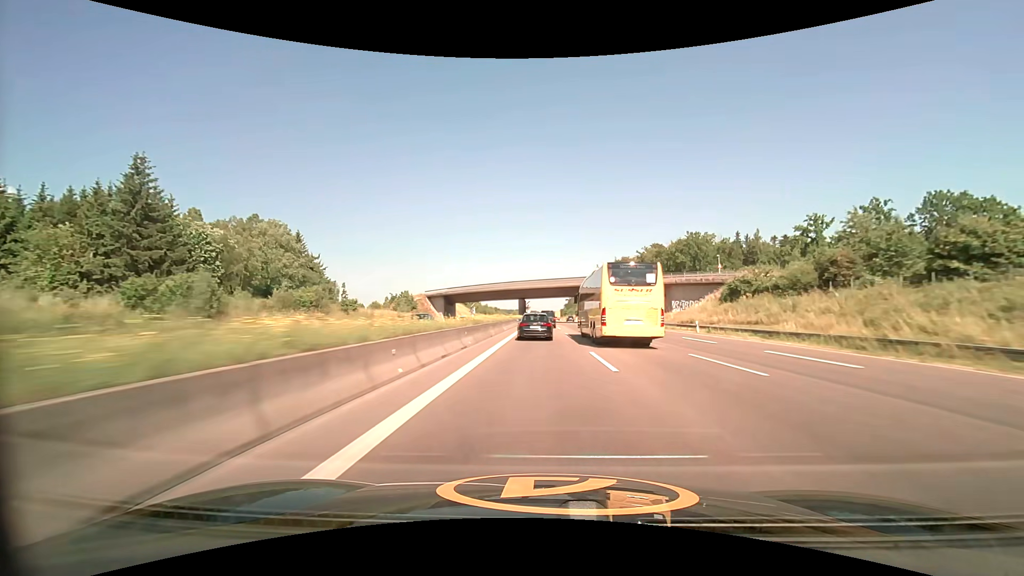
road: motorway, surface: asphalt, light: Day
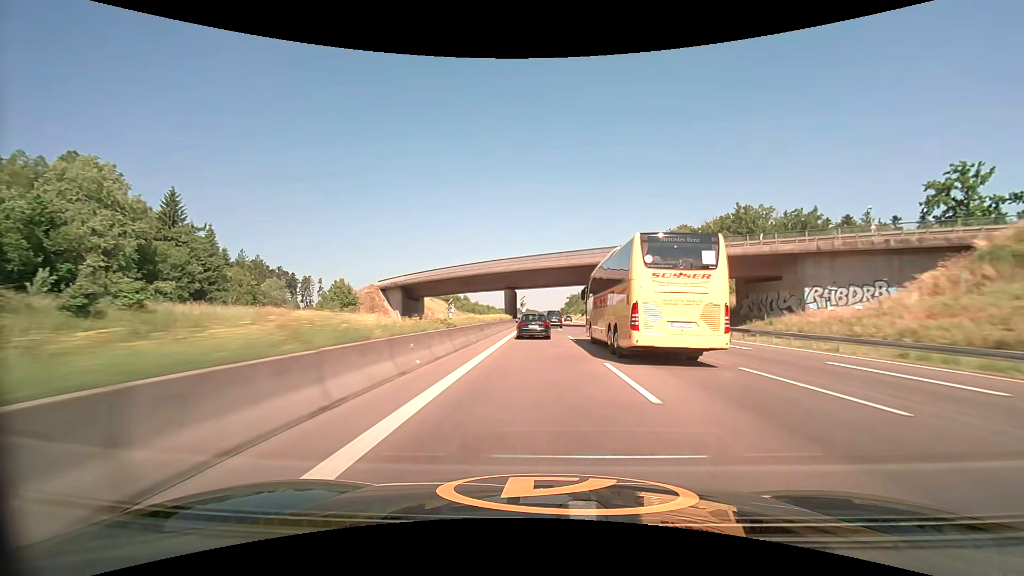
(0.0, +40.4) m; 0°
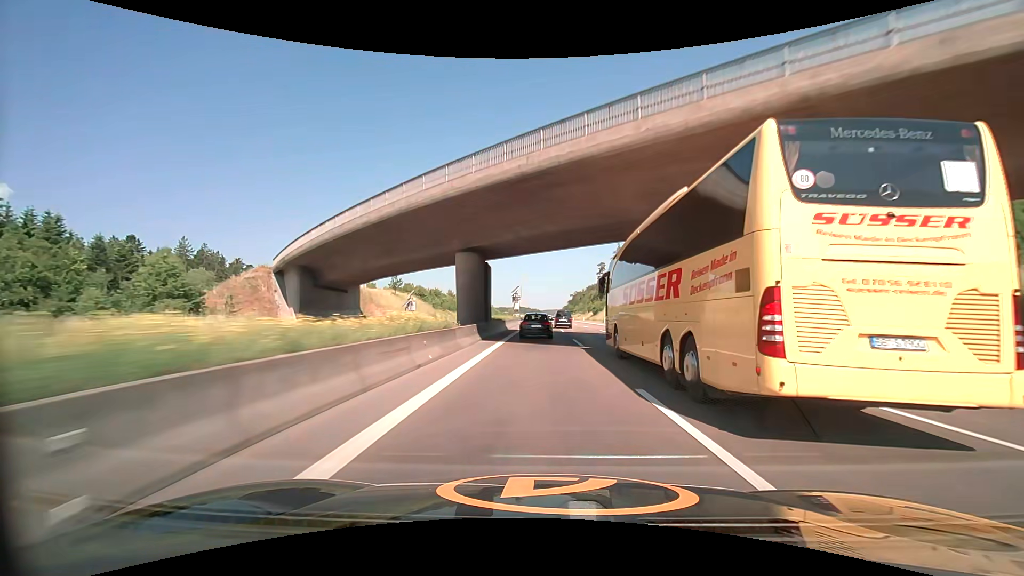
(0.0, +40.7) m; 0°
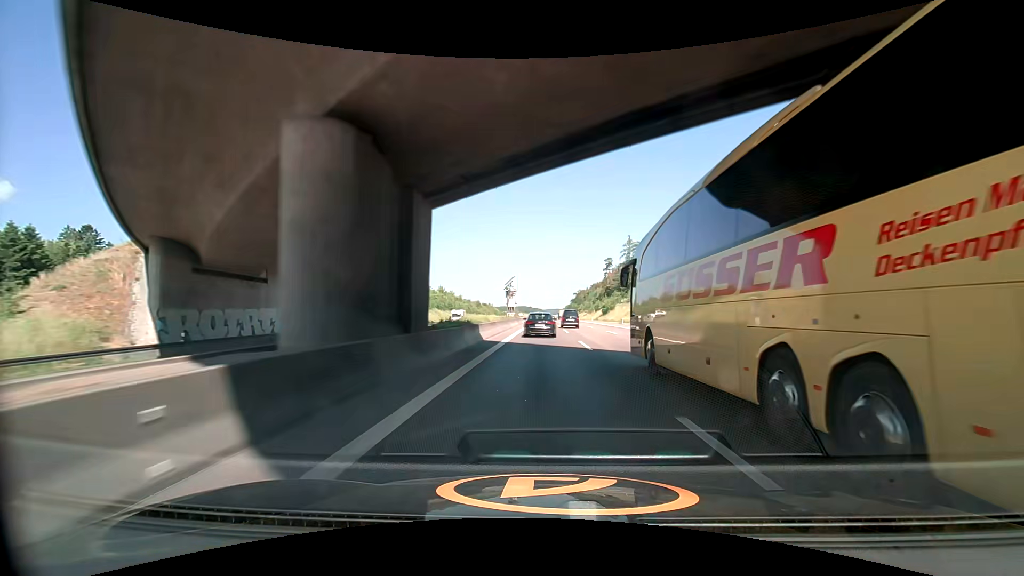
(-0.1, +20.4) m; -1°
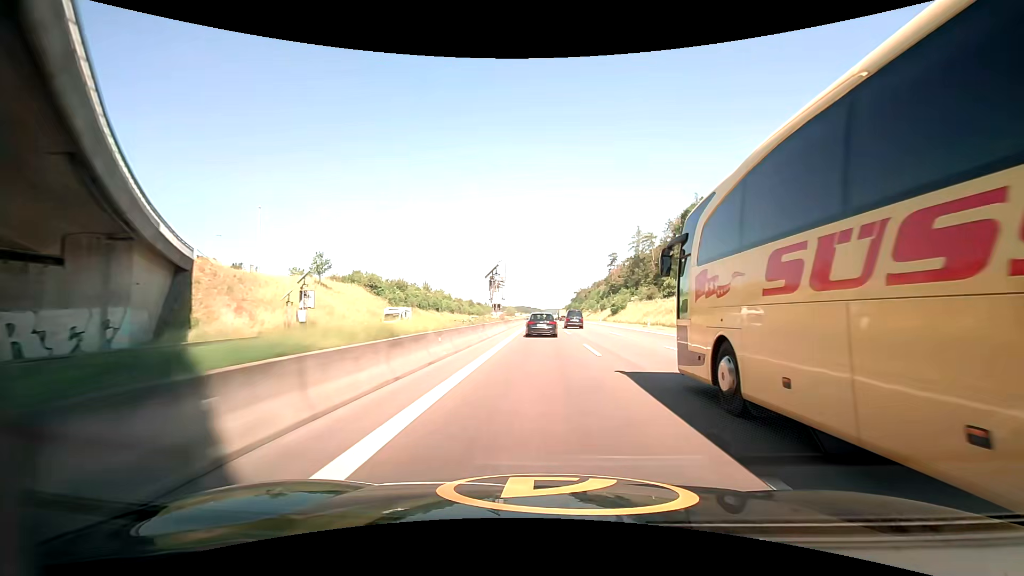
(+0.1, +20.5) m; 0°
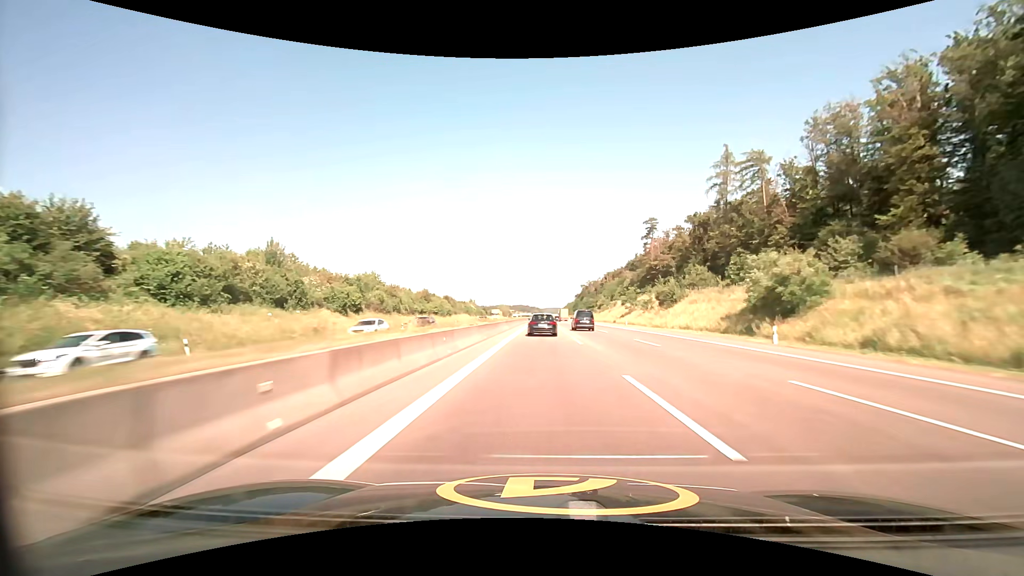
(+0.4, +83.5) m; 0°
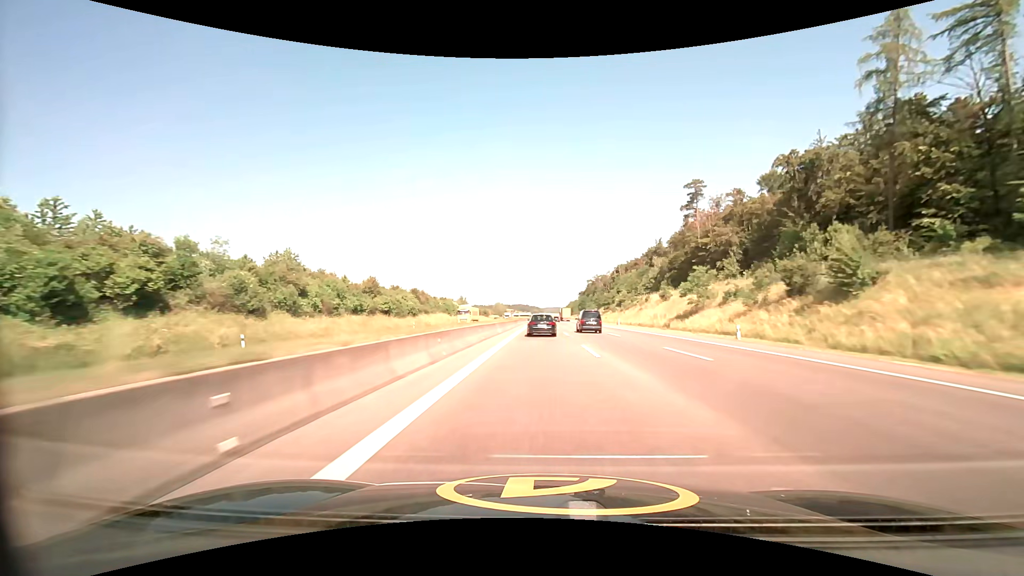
(0.0, +43.0) m; 0°
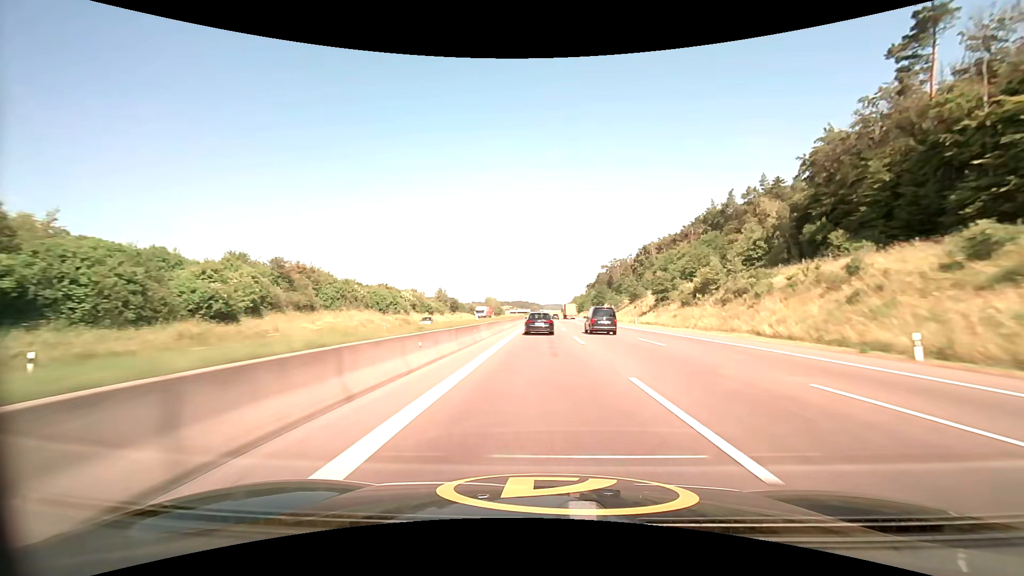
(+0.1, +65.7) m; 0°
(0, +10) (0, +20) (0, +30) (0, +40) (0, +50) (0, +60) (0, +70) (0, +80) (0, +90) (0, +100) m
